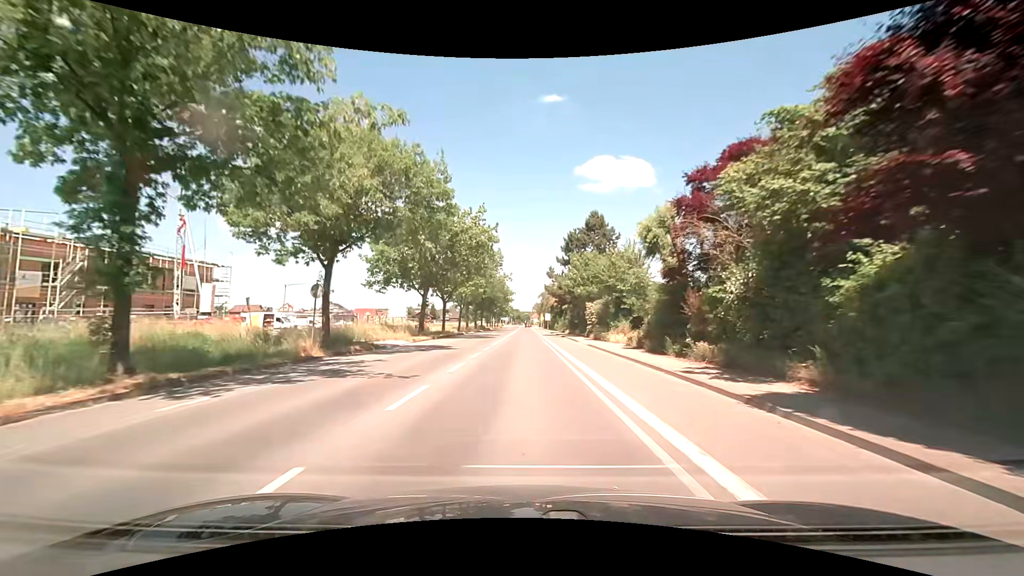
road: secondary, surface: asphalt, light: Day
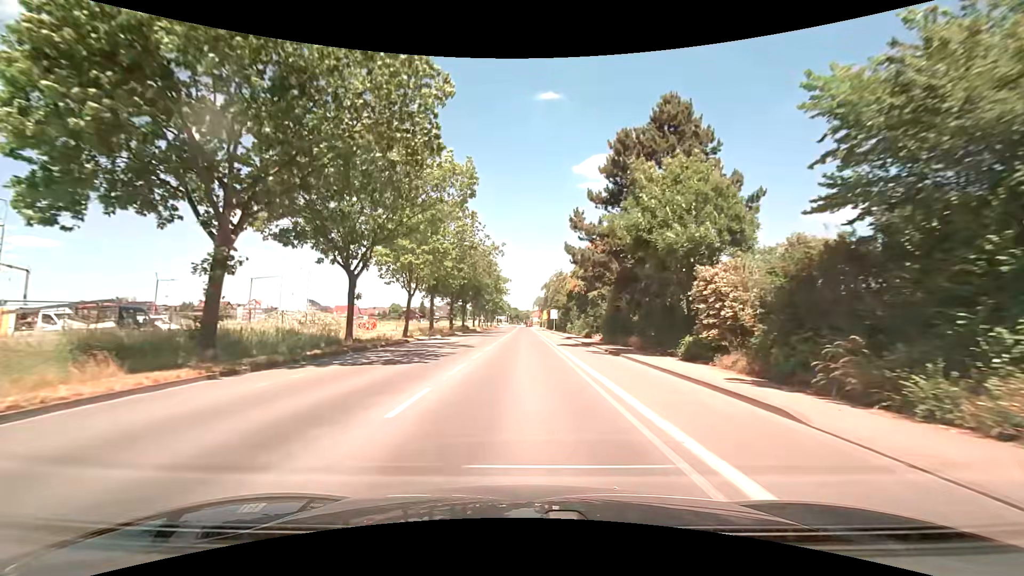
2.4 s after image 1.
(0.0, +30.6) m; 0°
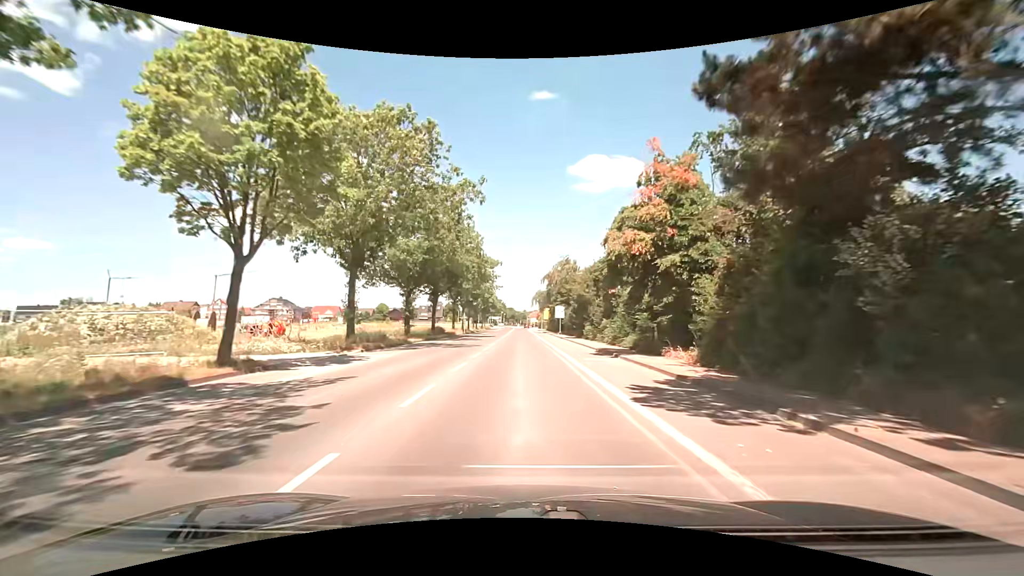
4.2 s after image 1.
(-0.1, +23.0) m; 0°
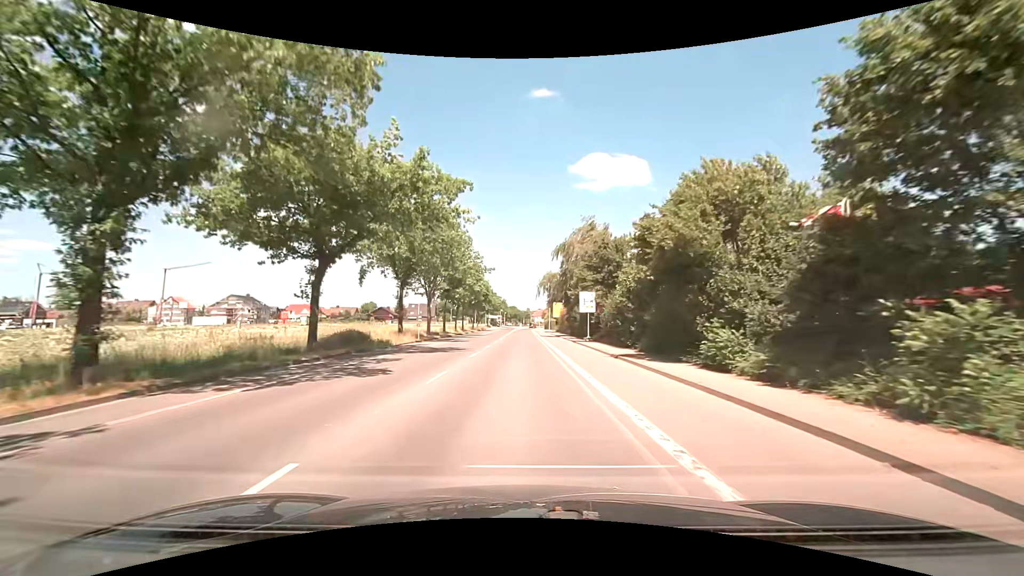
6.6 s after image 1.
(+0.3, +30.5) m; 0°
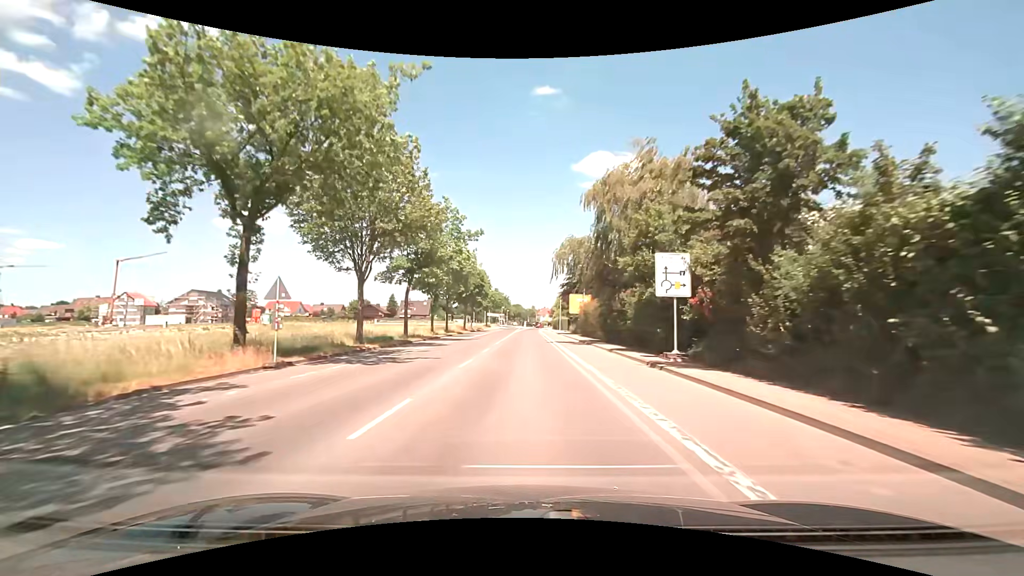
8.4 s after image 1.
(-0.1, +22.9) m; 0°
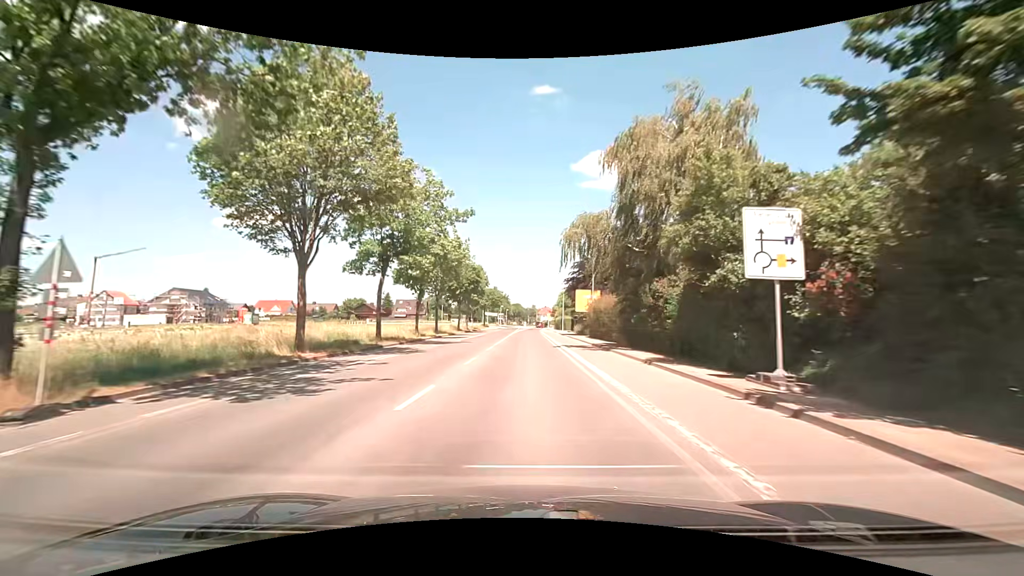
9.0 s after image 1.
(0.0, +7.6) m; 0°
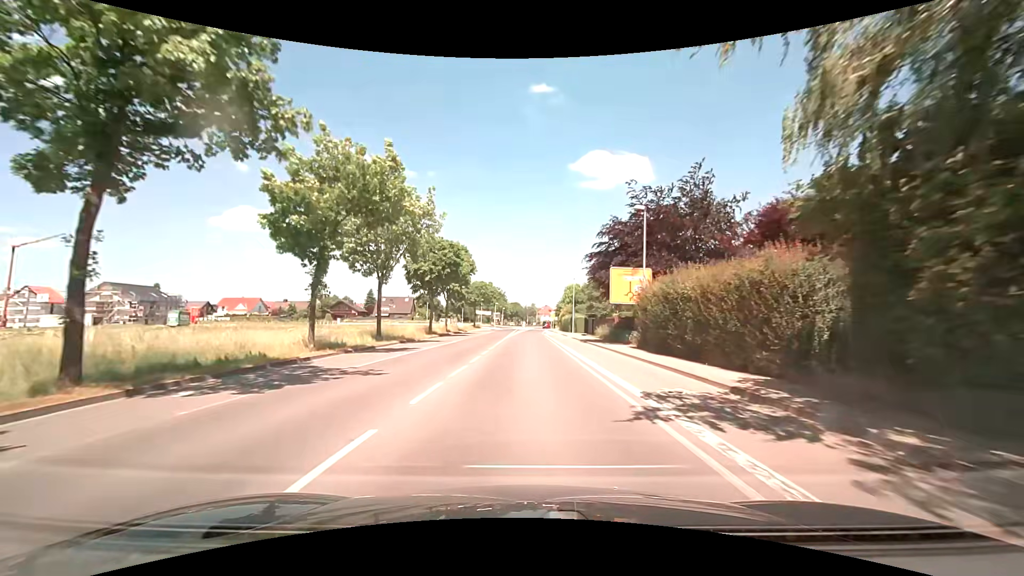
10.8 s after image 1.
(+0.1, +22.3) m; 0°
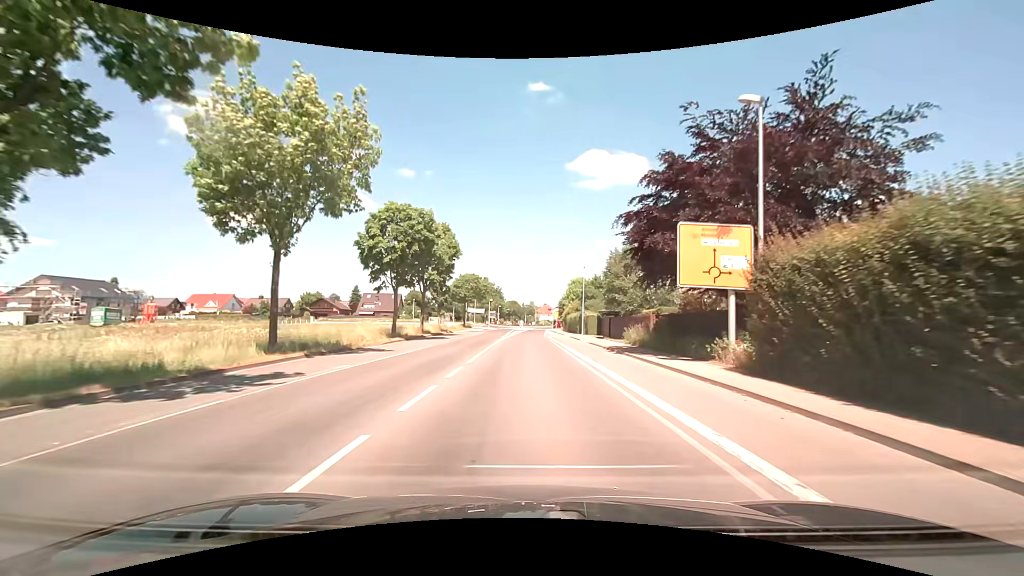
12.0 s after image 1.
(+0.1, +14.5) m; 0°
(0, +10) (0, +20) (0, +30) (+1, +40) (+1, +50) (+1, +60) (+2, +70) (+2, +80) (+3, +90) (+3, +100) m
